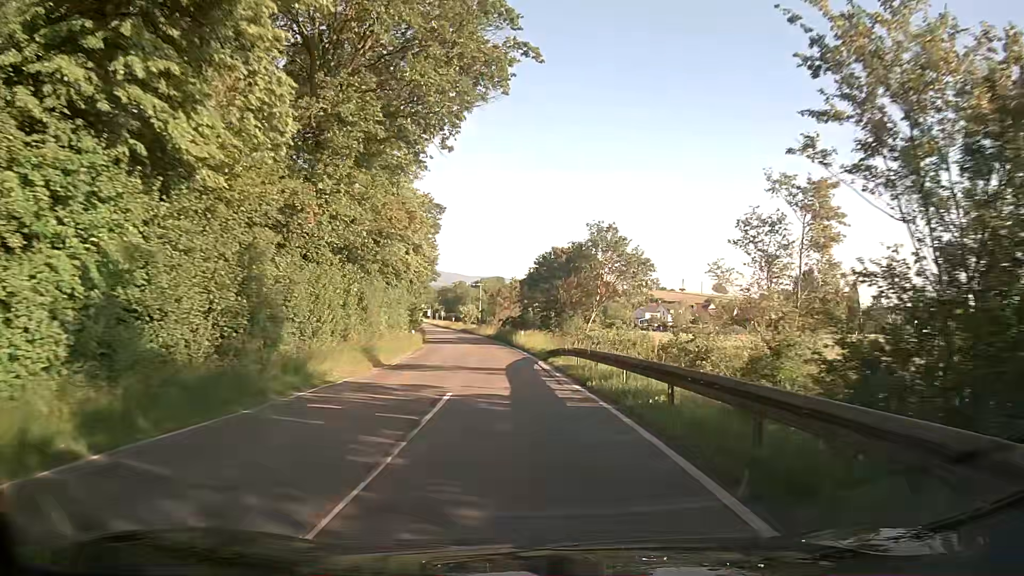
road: tertiary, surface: asphalt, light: Day
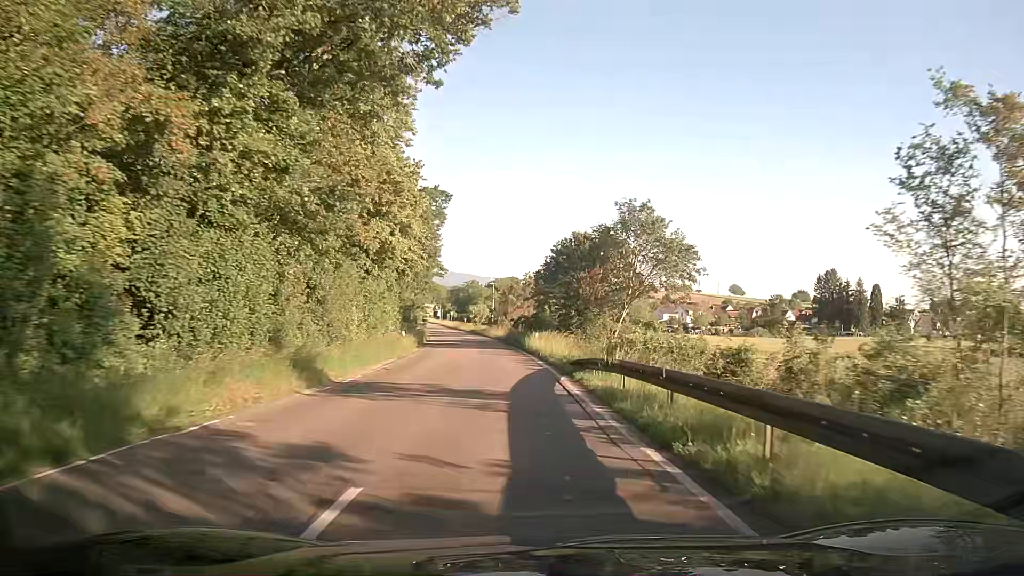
(-0.2, +8.6) m; -2°
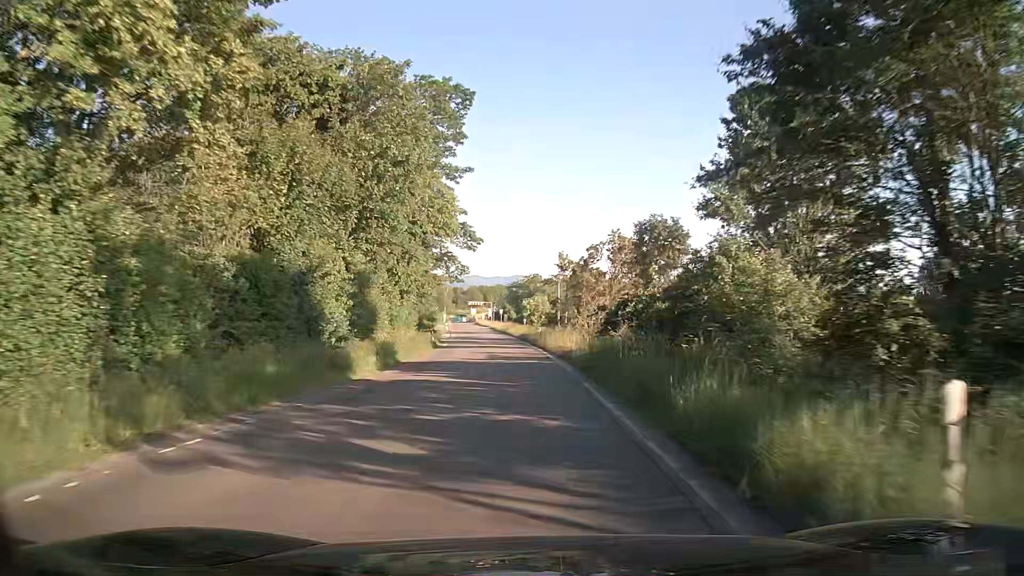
(-1.6, +35.1) m; -6°
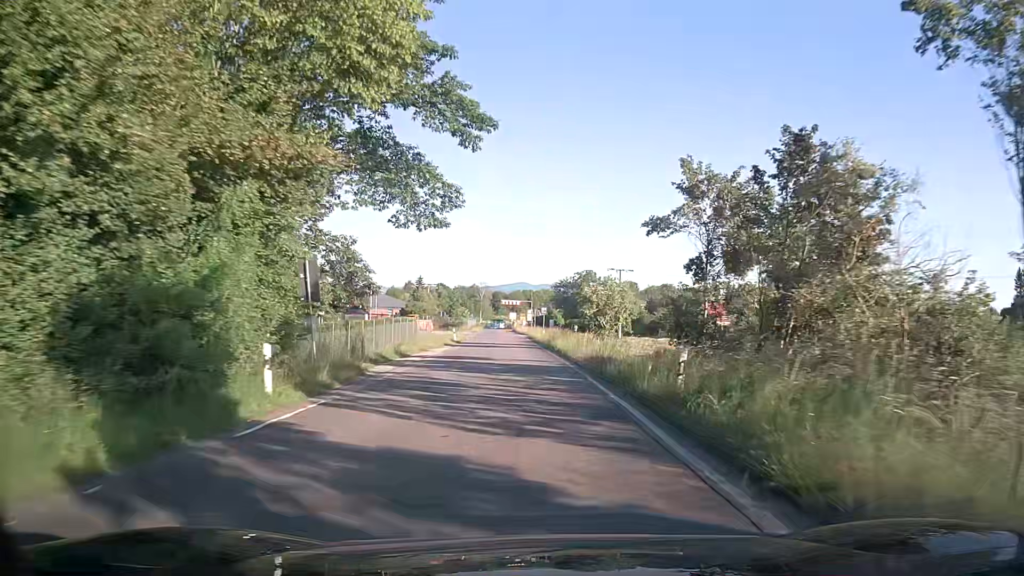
(-1.3, +35.3) m; -3°
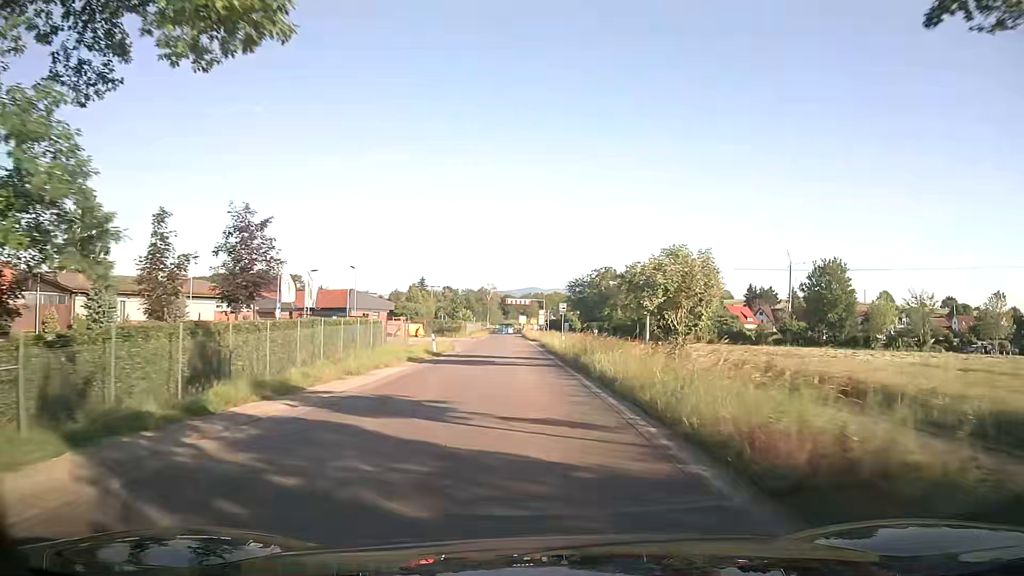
(-0.3, +17.5) m; -1°
(0, +10) (0, +20) (-1, +30) (-1, +40) (-1, +50) (-2, +60) (-2, +70) (-3, +80) (-4, +90) (-4, +100) m
